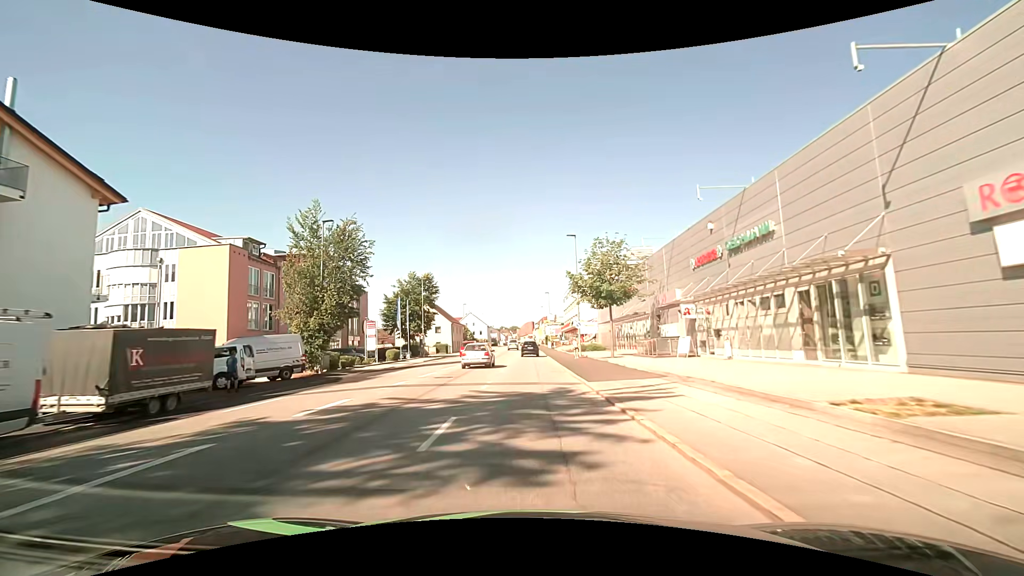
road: tertiary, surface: asphalt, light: Day
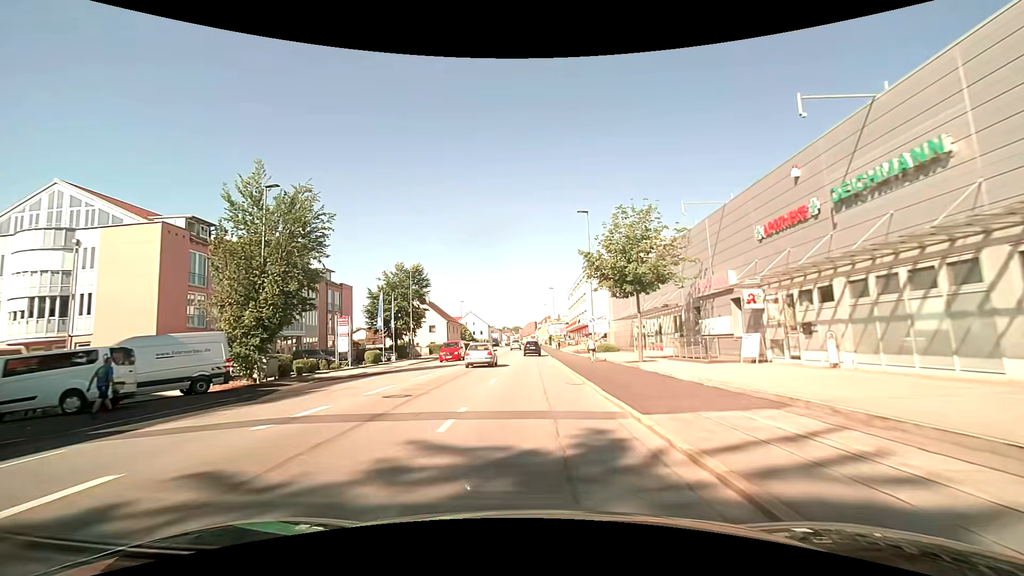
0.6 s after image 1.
(0.0, +7.7) m; 0°
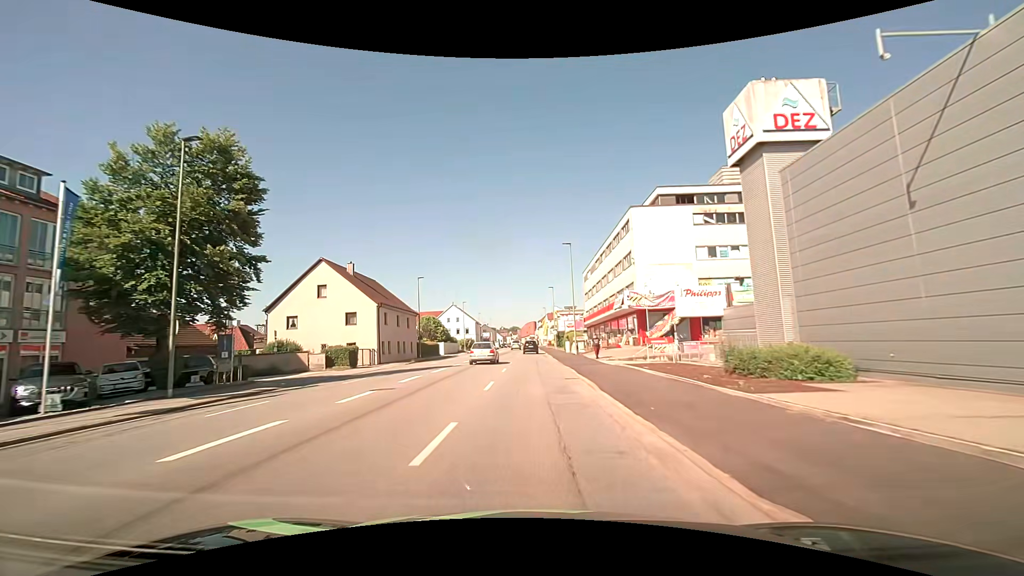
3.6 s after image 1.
(-0.2, +38.3) m; 0°
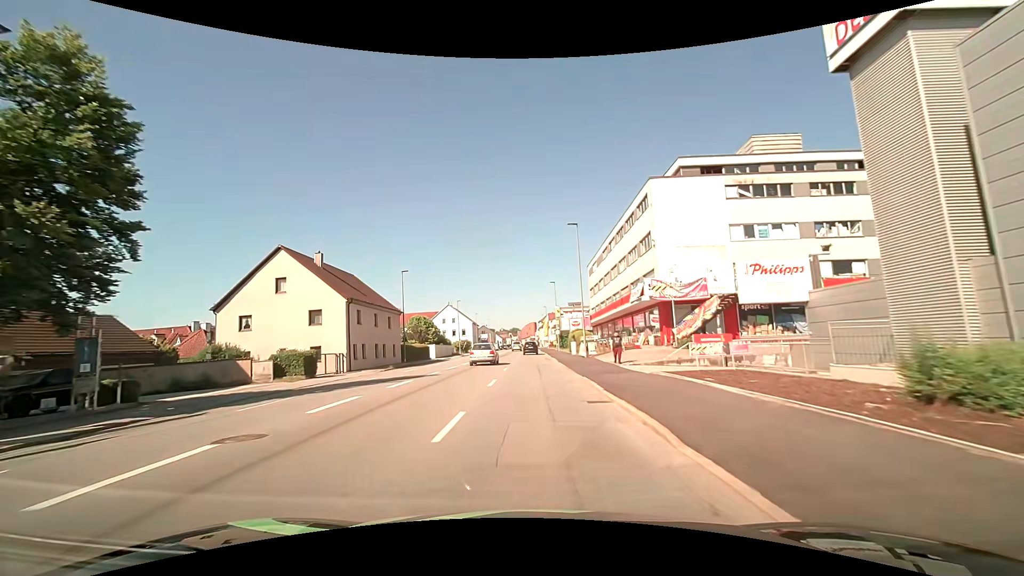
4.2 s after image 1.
(0.0, +7.7) m; 0°
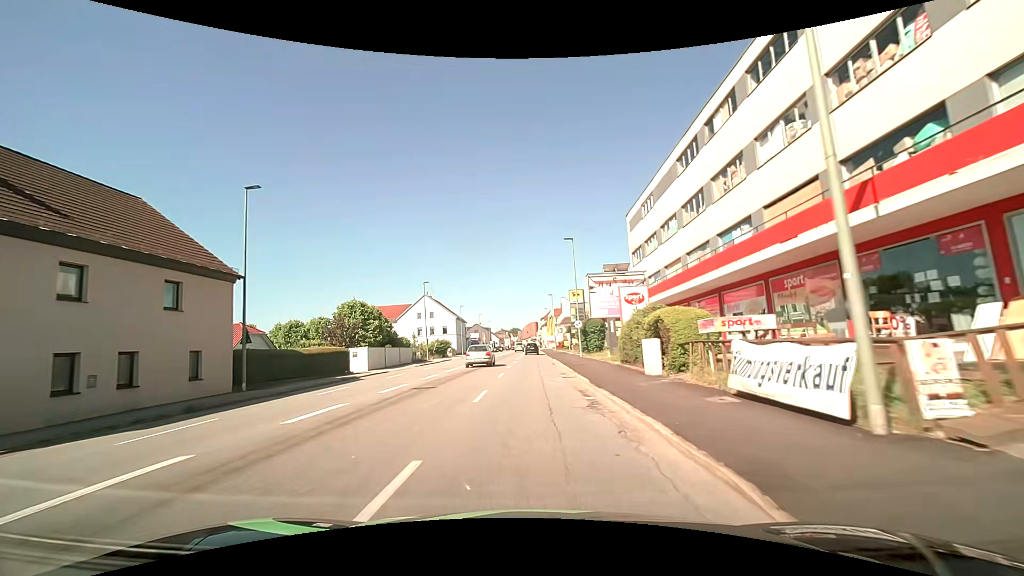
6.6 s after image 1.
(-0.1, +31.2) m; 0°
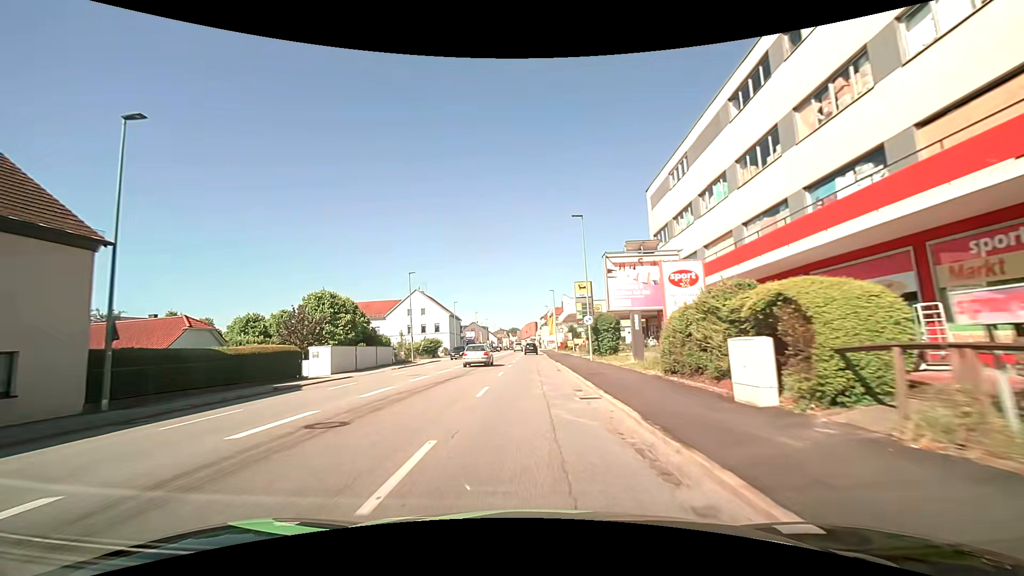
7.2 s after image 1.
(-0.1, +7.8) m; 0°
